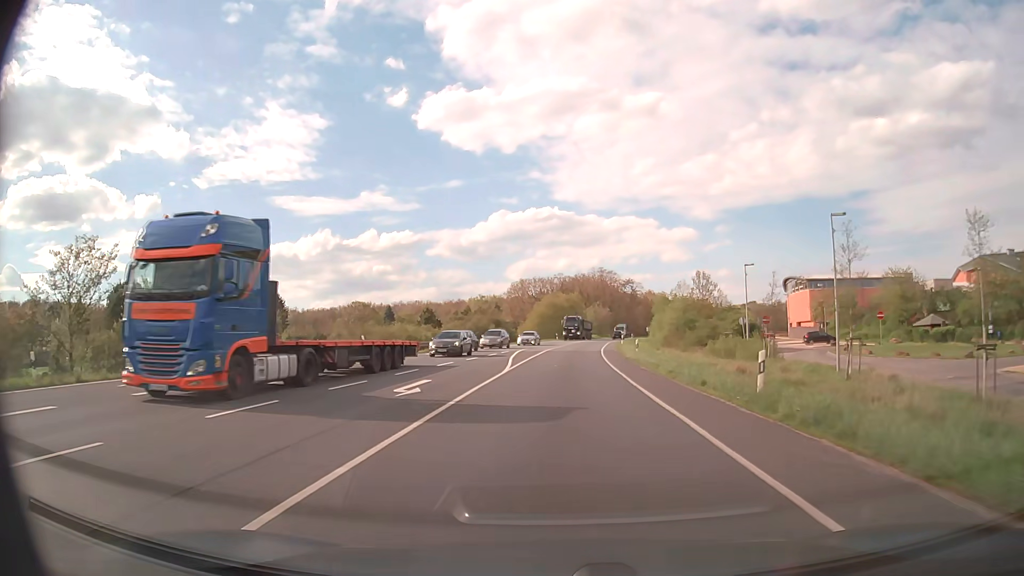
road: primary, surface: asphalt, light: Day
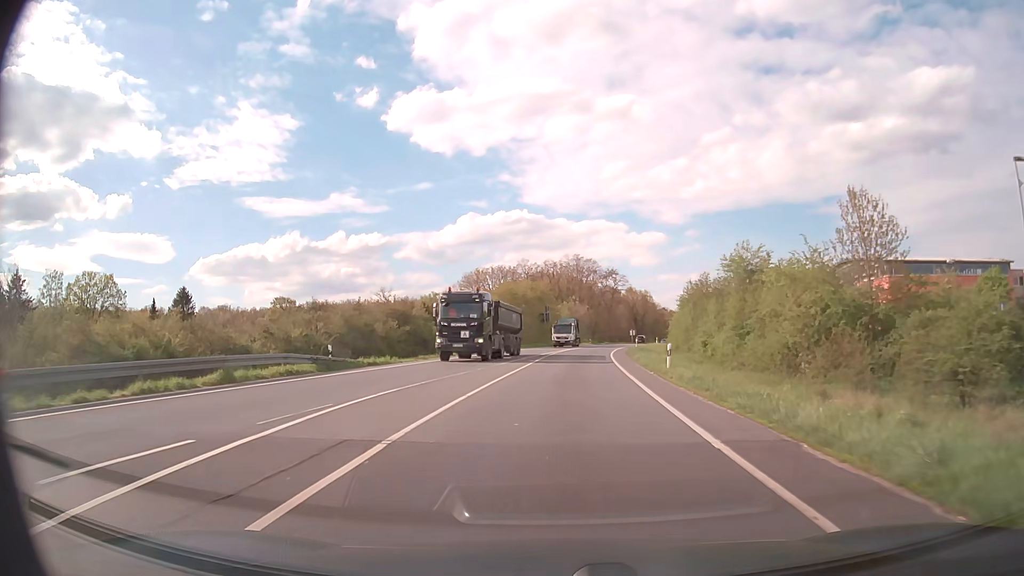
(+0.9, +39.5) m; +3°
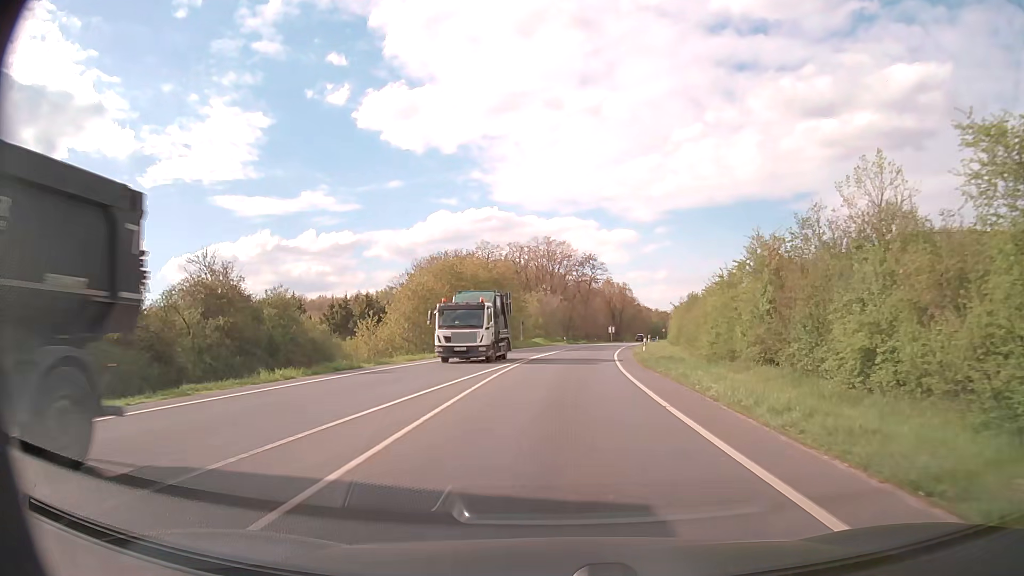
(+0.6, +23.7) m; +3°
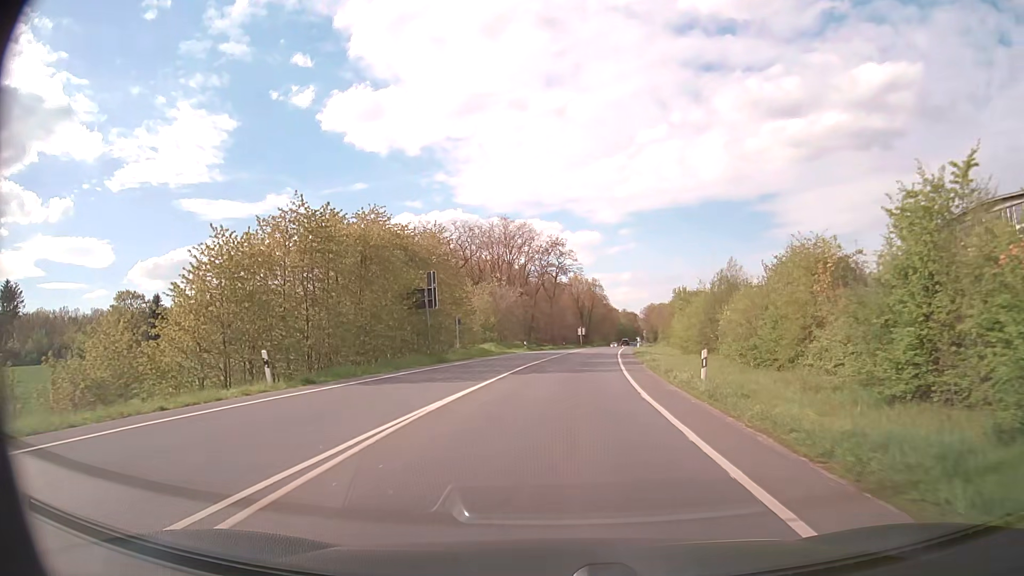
(+0.6, +23.7) m; +3°
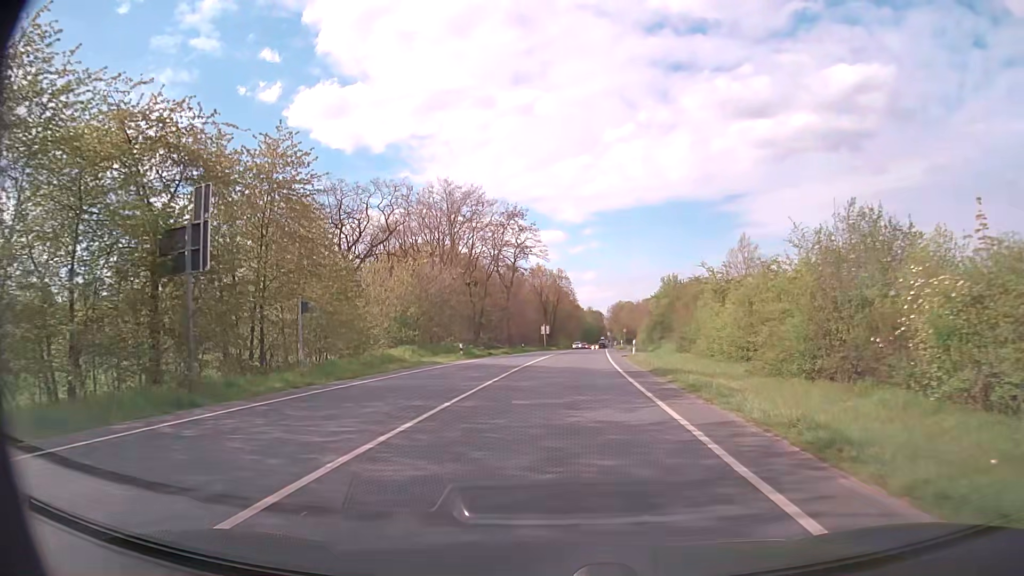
(+0.6, +23.7) m; +3°
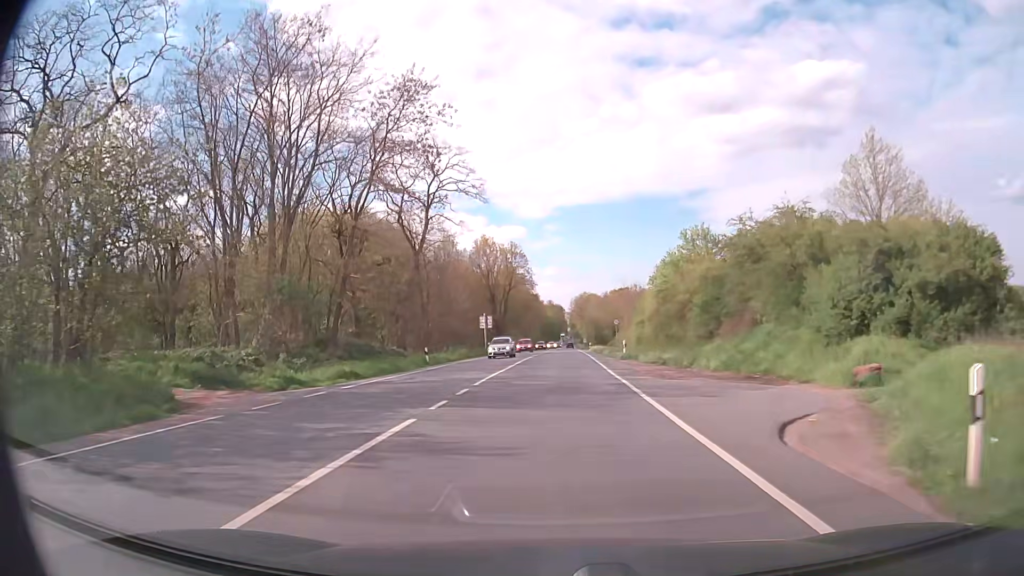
(+1.3, +39.8) m; +3°
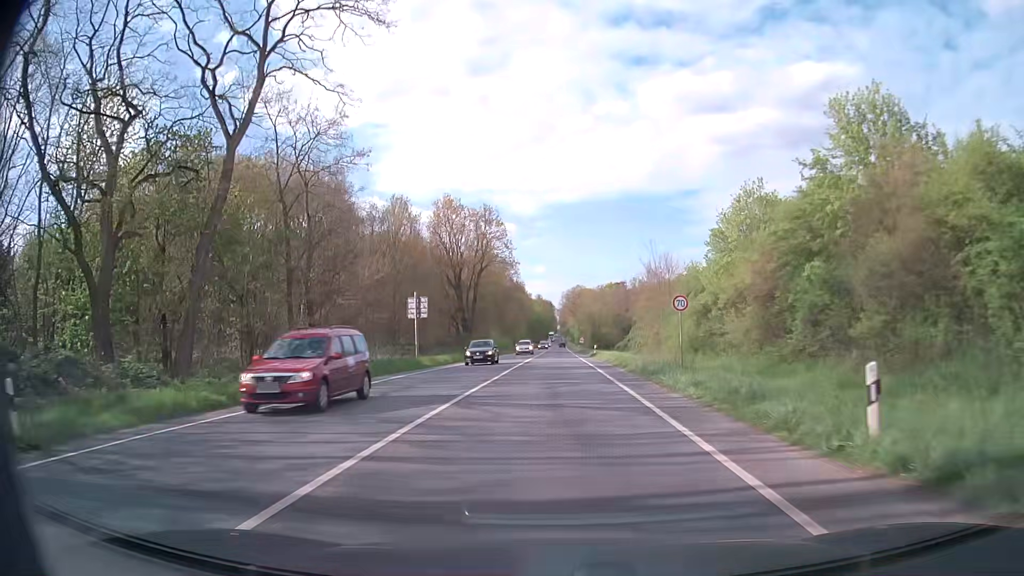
(+0.3, +32.2) m; +1°
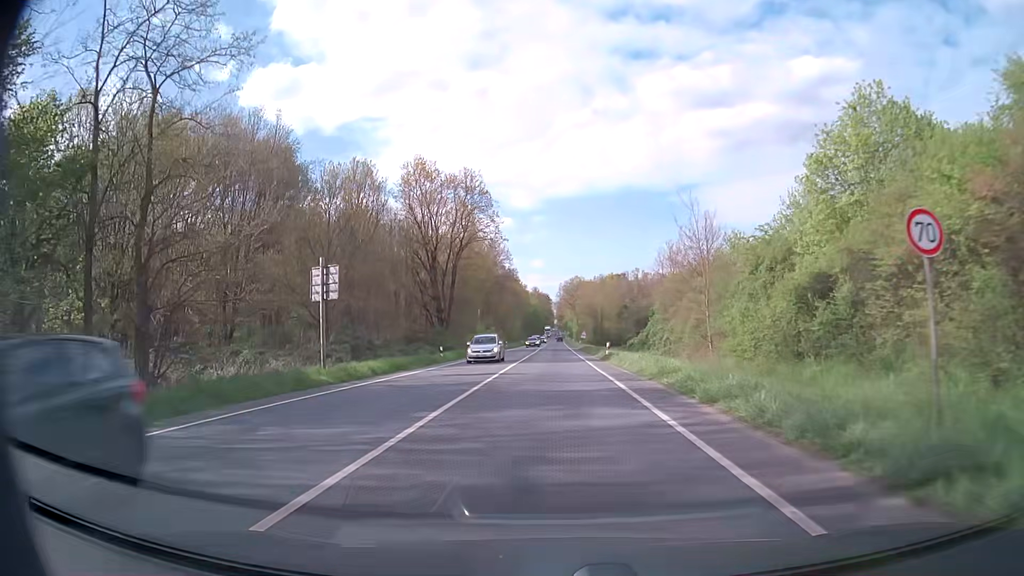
(+0.1, +16.8) m; 0°
